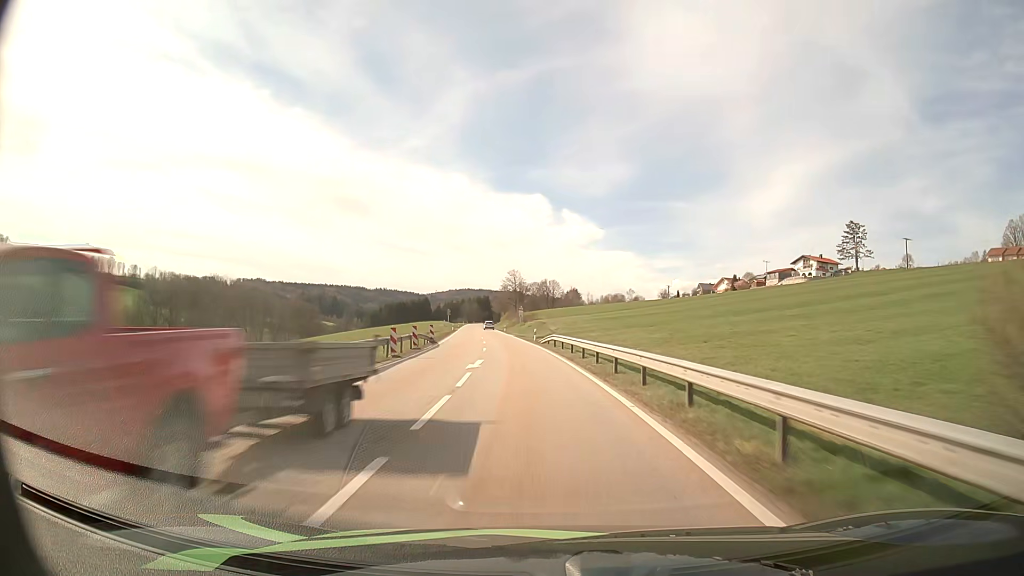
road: secondary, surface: asphalt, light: Day
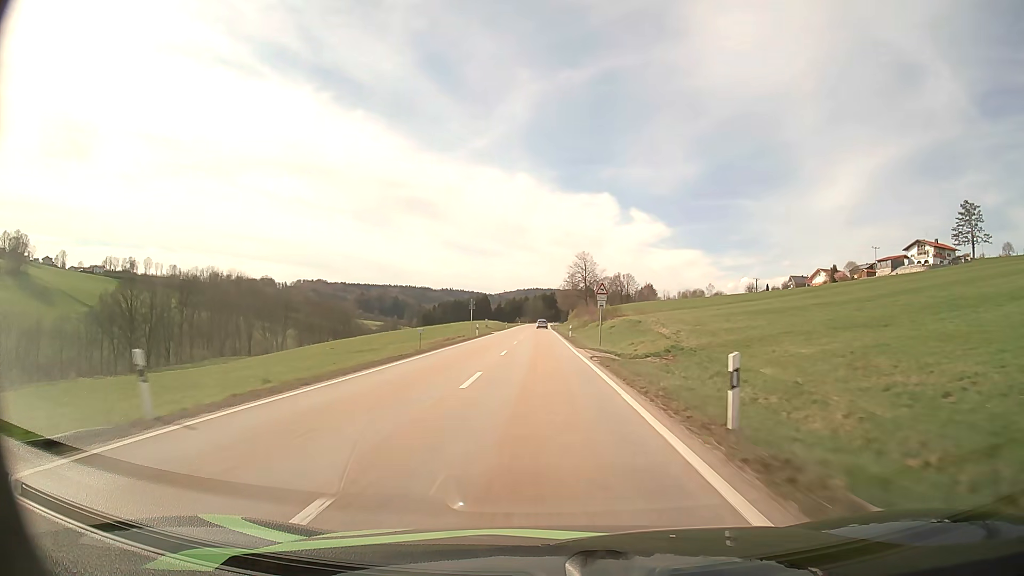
(-2.5, +45.4) m; -6°
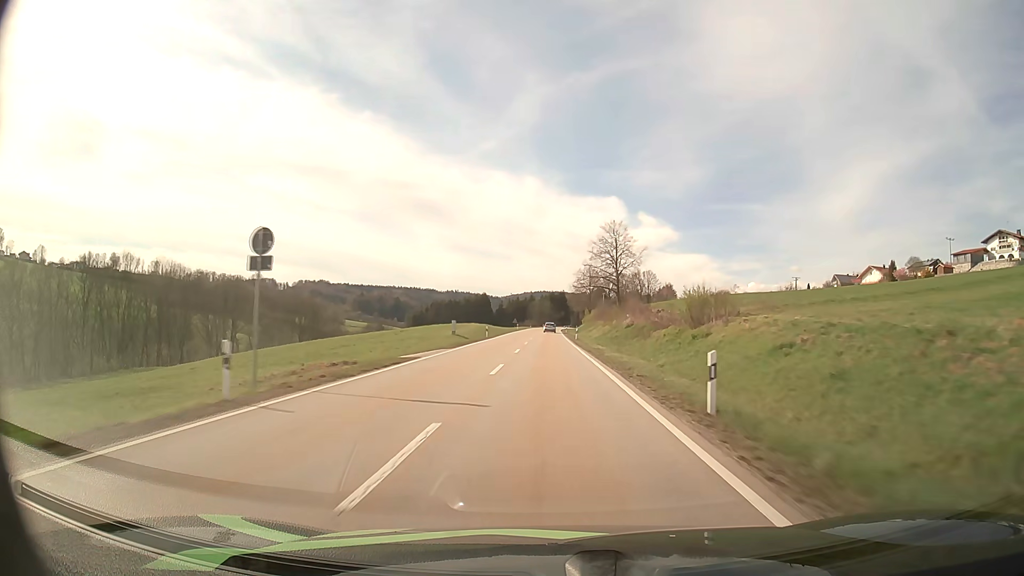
(-0.7, +47.3) m; -1°
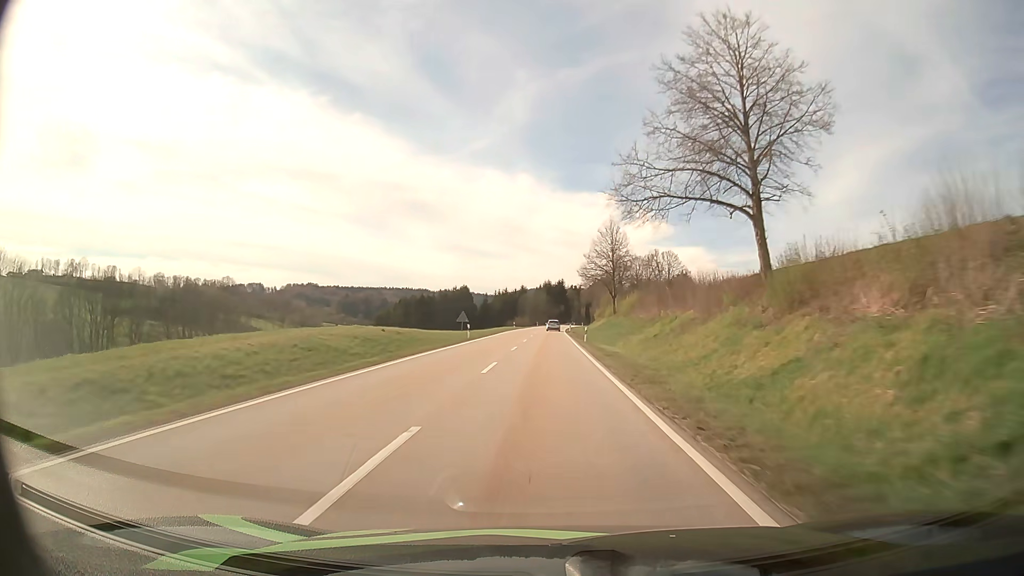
(+0.4, +63.9) m; +1°
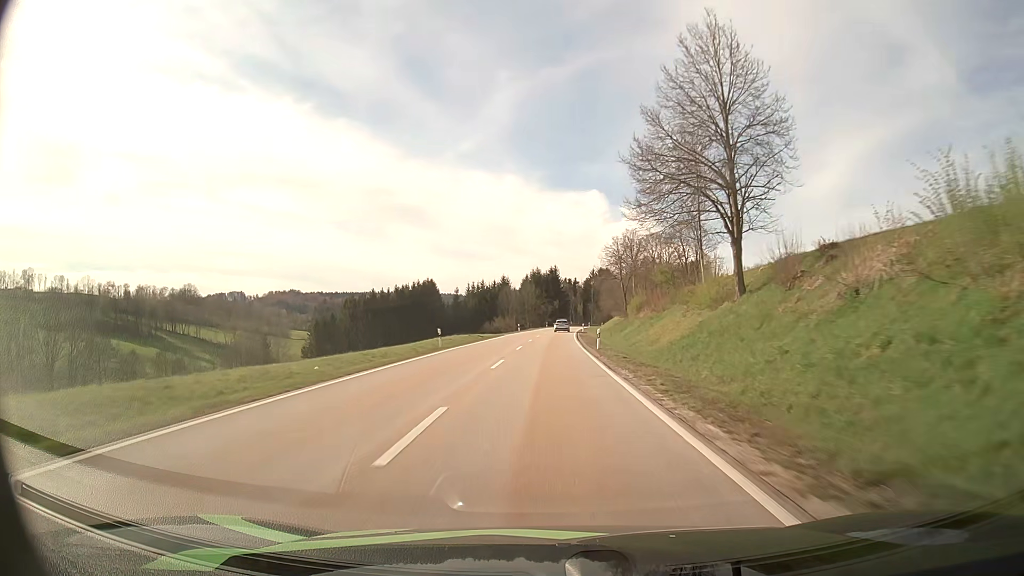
(0.0, +61.7) m; +1°
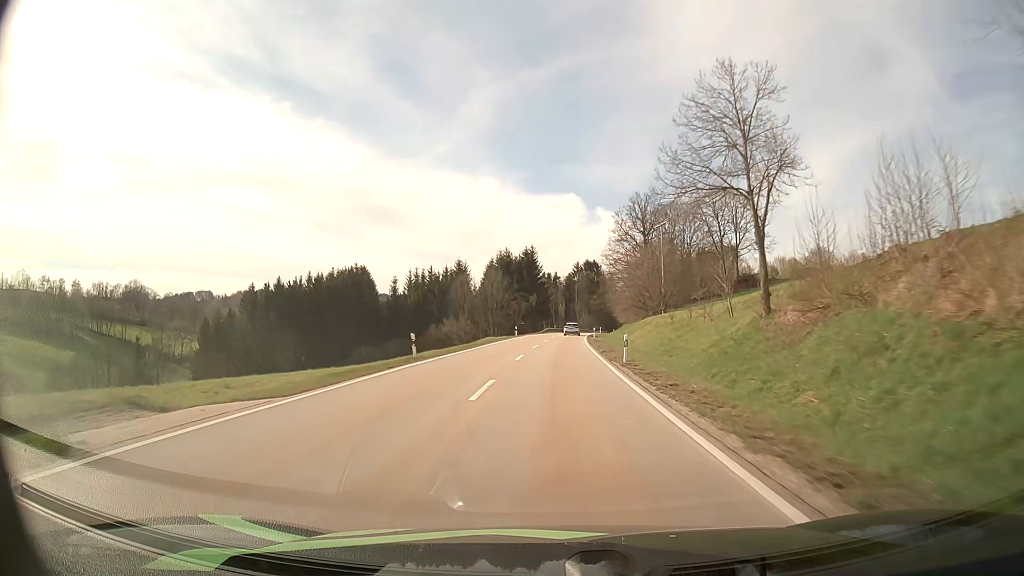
(+0.4, +58.2) m; +2°
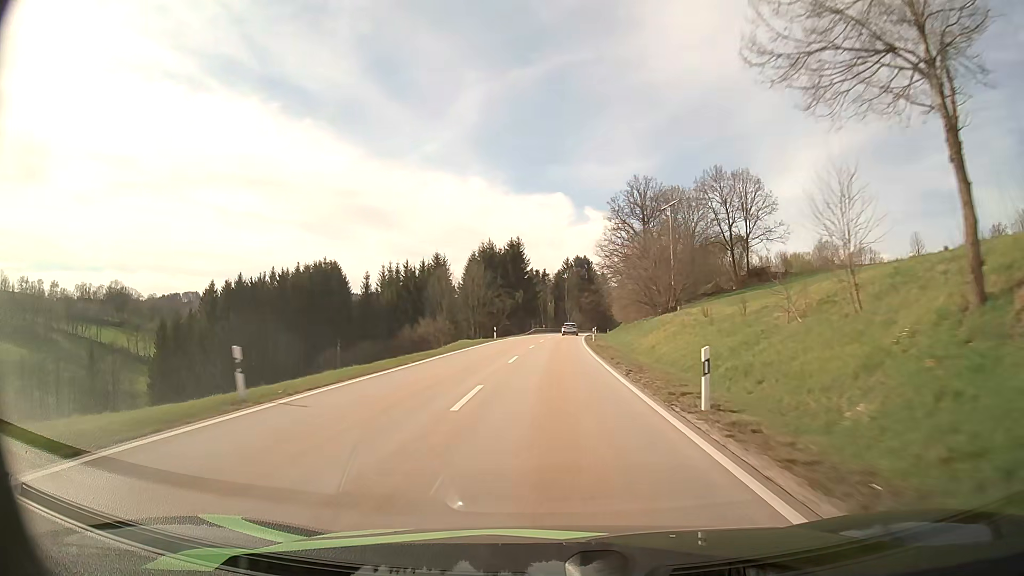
(+0.1, +14.2) m; +1°
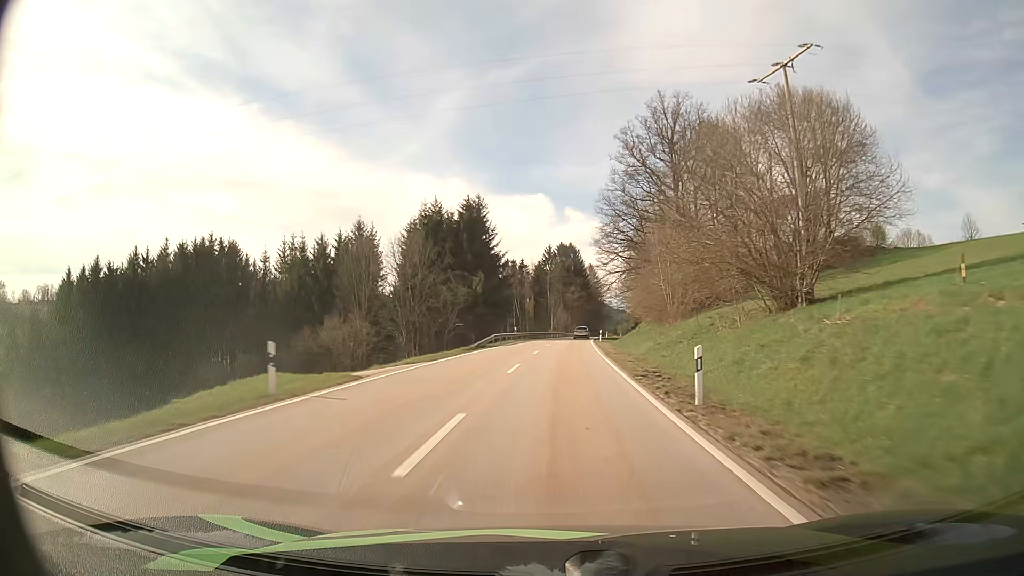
(+0.6, +42.5) m; +2°
(0, +10) (0, +20) (0, +30) (+1, +40) (+1, +50) (+2, +60) (+3, +70) (+4, +80) (+5, +90) (+6, +100) m
